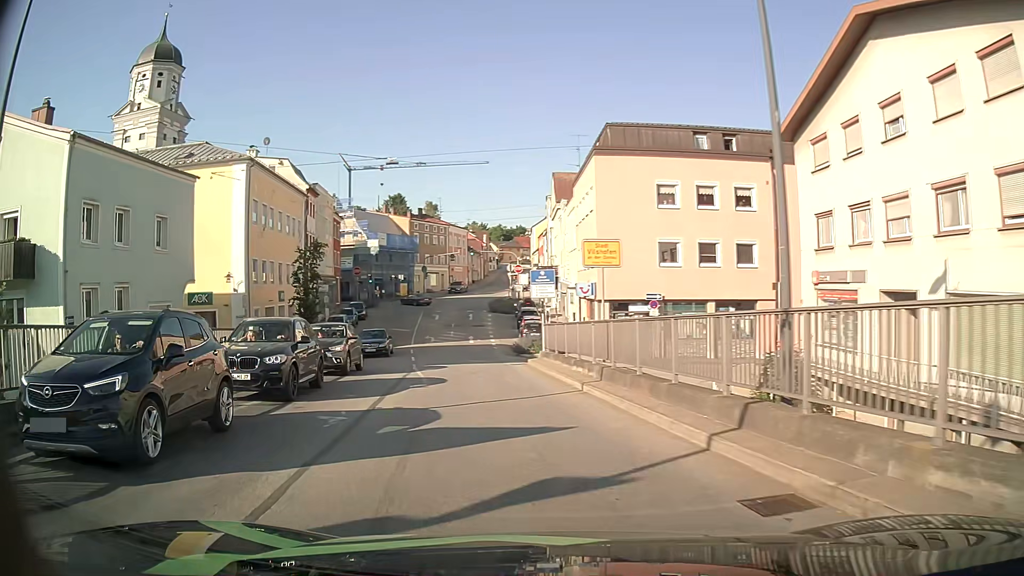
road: tertiary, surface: asphalt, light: Day
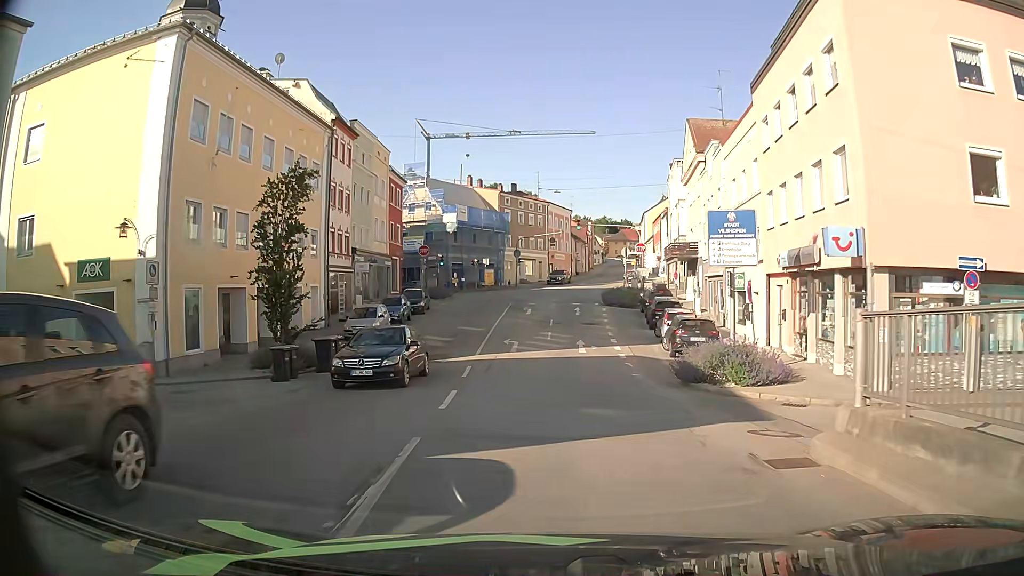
(-2.4, +18.6) m; -9°
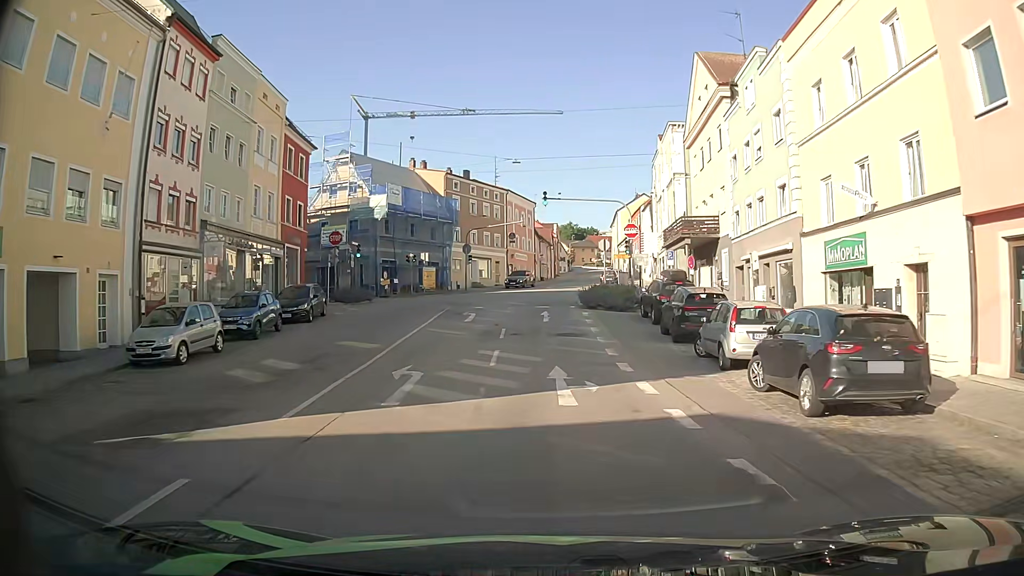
(+0.3, +15.4) m; +3°
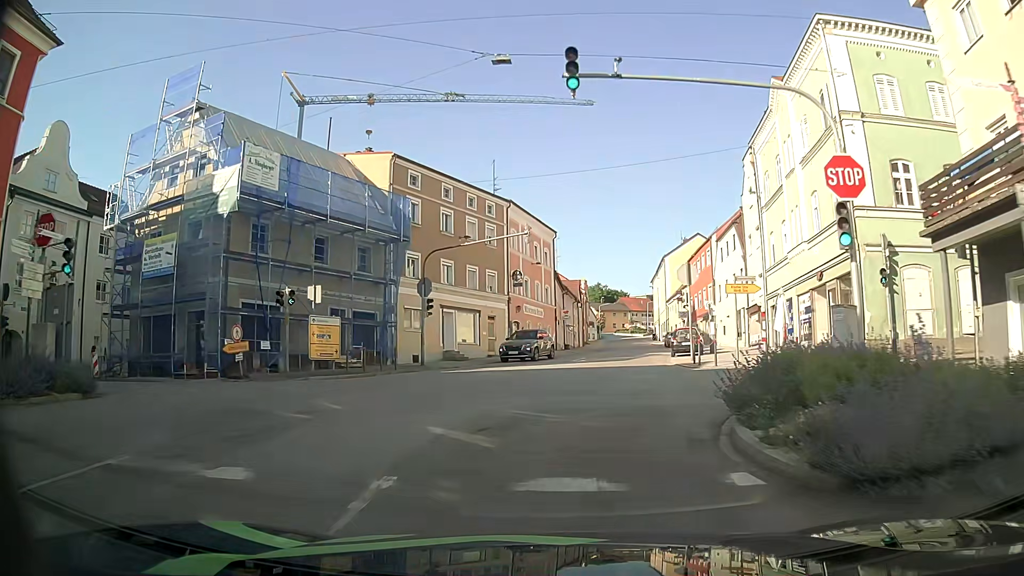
(-0.3, +27.9) m; -2°
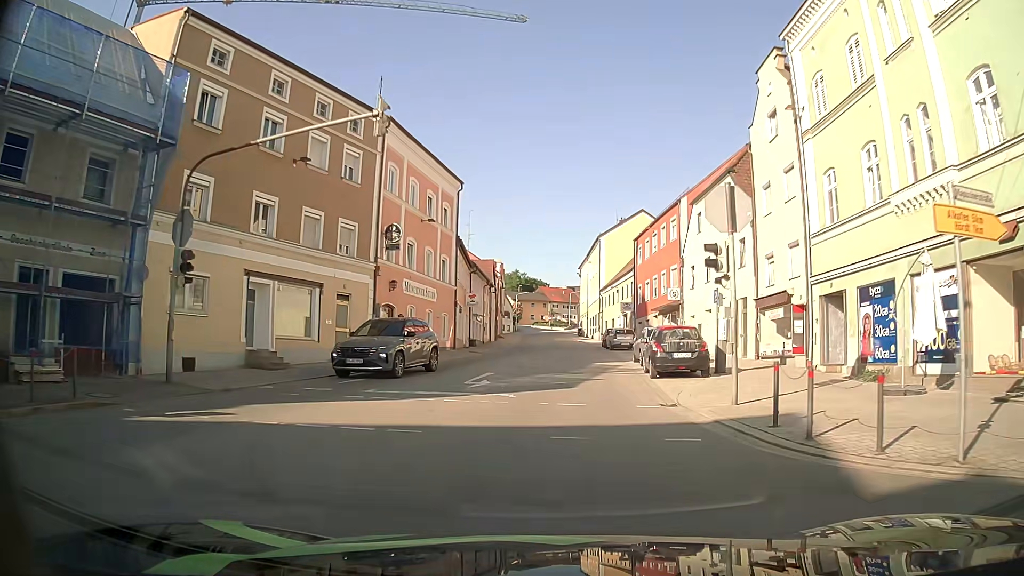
(+0.7, +16.2) m; +7°
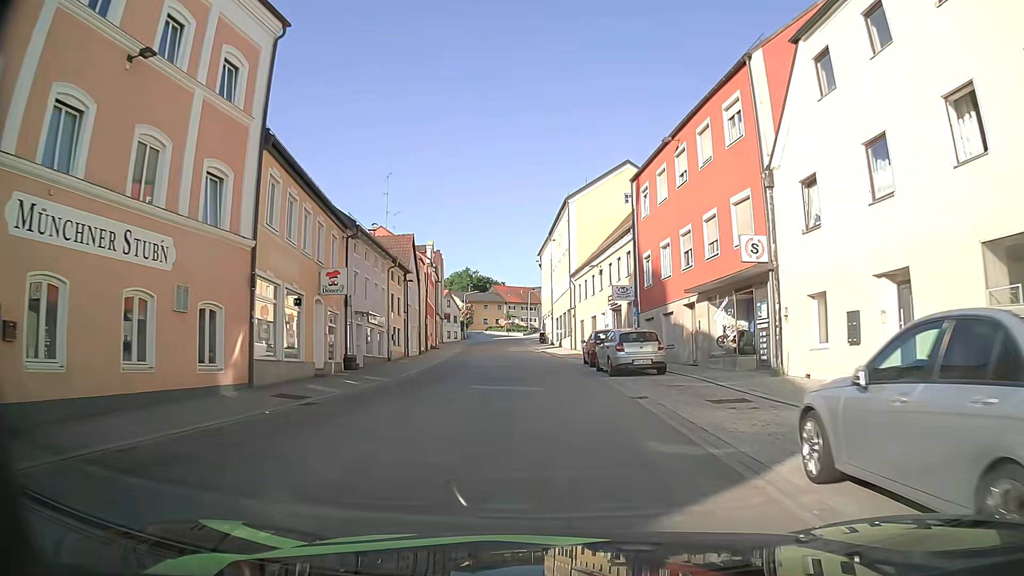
(+0.9, +22.3) m; +3°
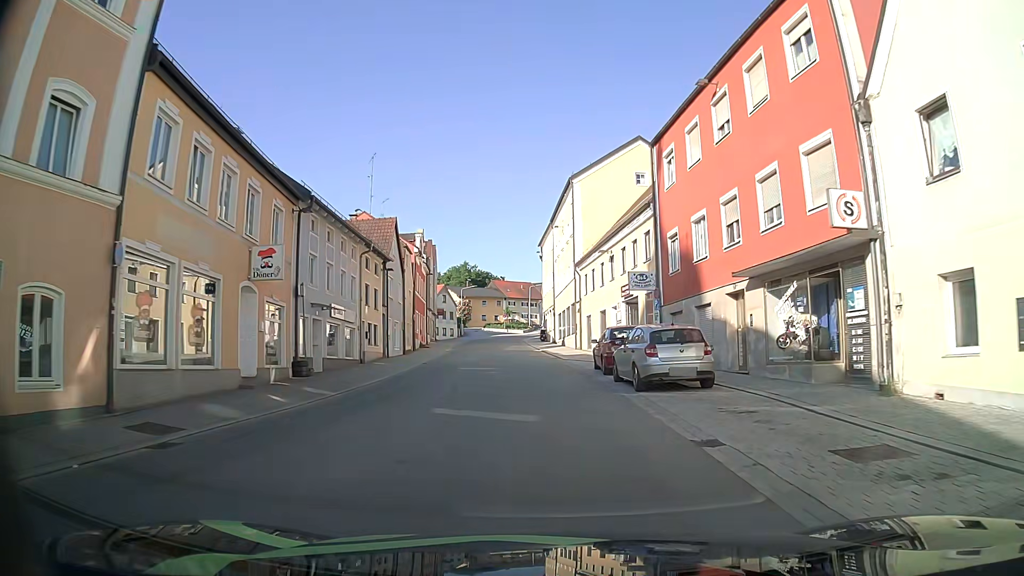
(0.0, +5.9) m; 0°
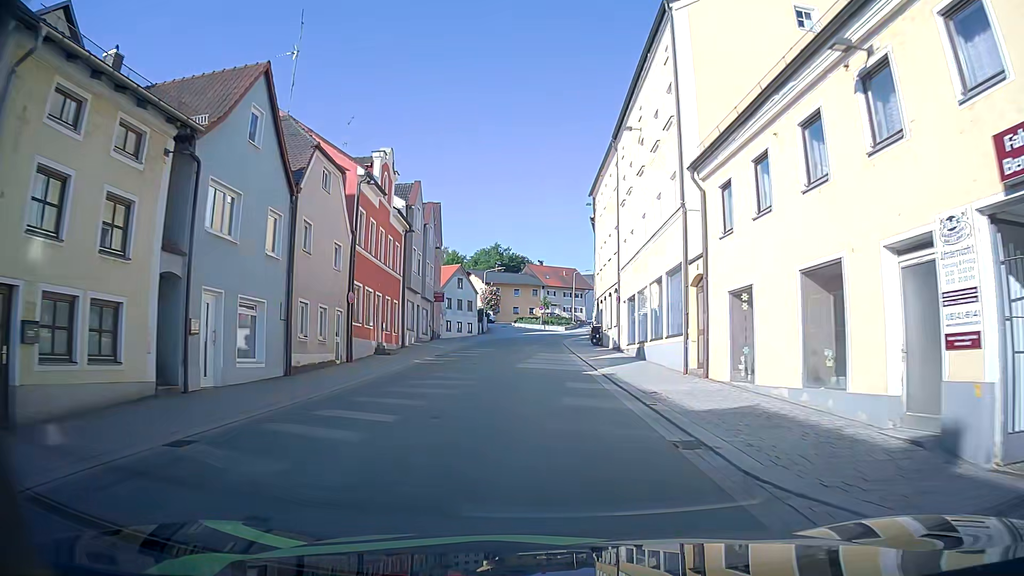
(-0.7, +24.9) m; -3°
(0, +10) (-1, +20) (-1, +30) (-1, +40) (-1, +50) (0, +60) (+3, +70) (+6, +79) (+9, +89) (+10, +99) m
